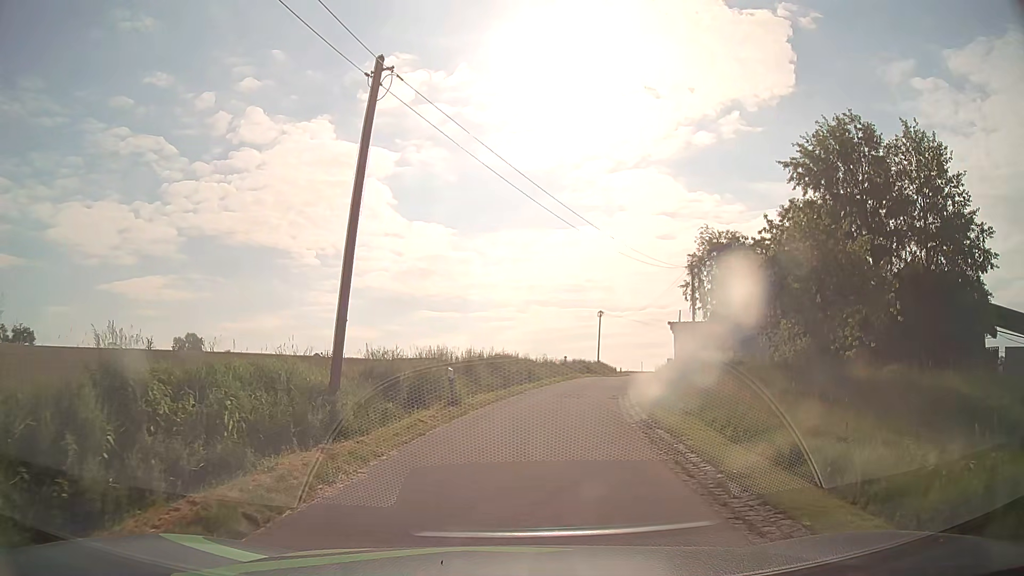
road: unclassified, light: Day
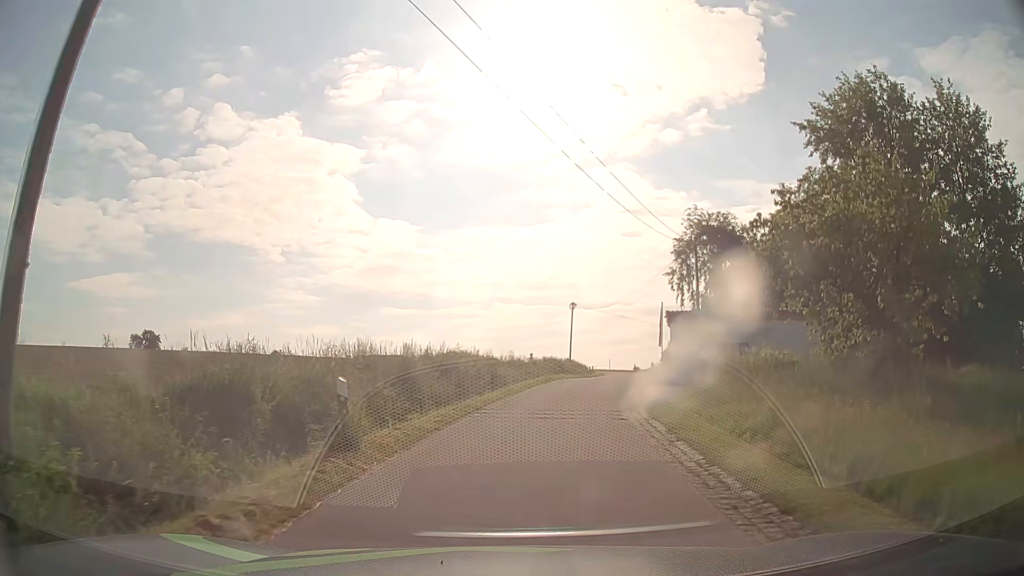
(+0.2, +8.1) m; +3°
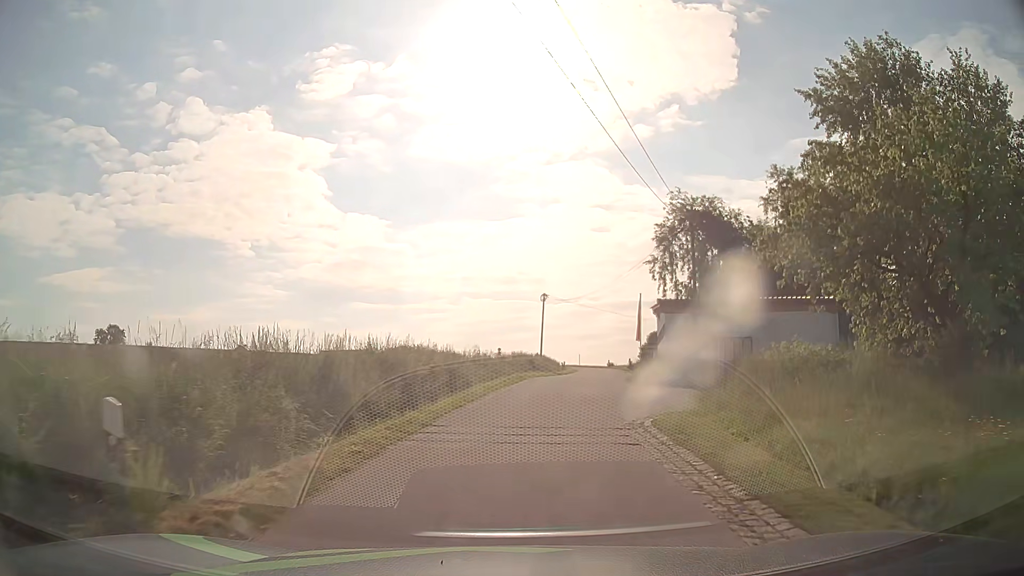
(+0.1, +4.7) m; +2°
(0, +10) (+1, +20) (+3, +30) (+4, +40) (+6, +50) (+8, +59) (+9, +69) (+10, +79) (+10, +89) (+8, +99) m
